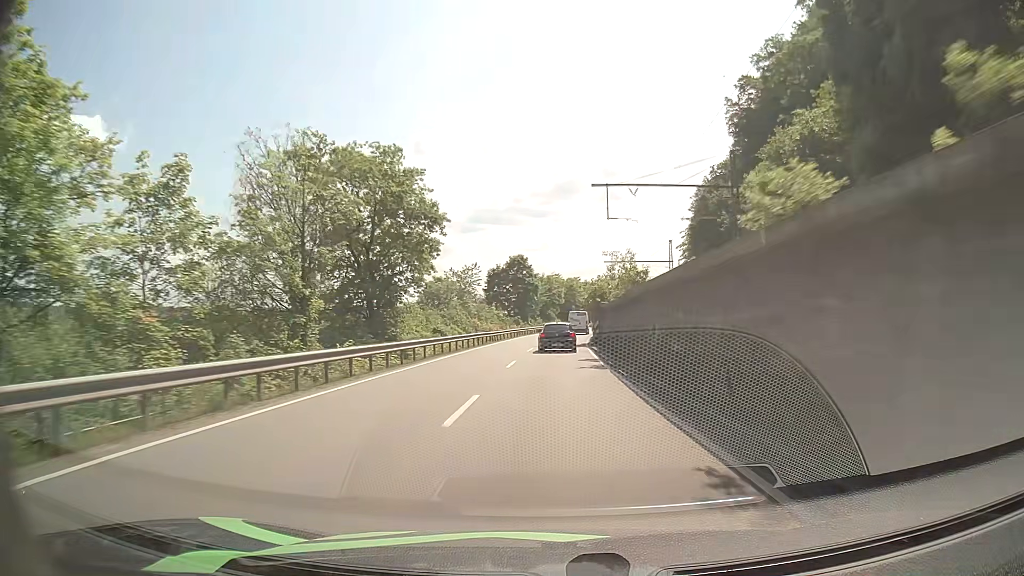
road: primary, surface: asphalt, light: Day
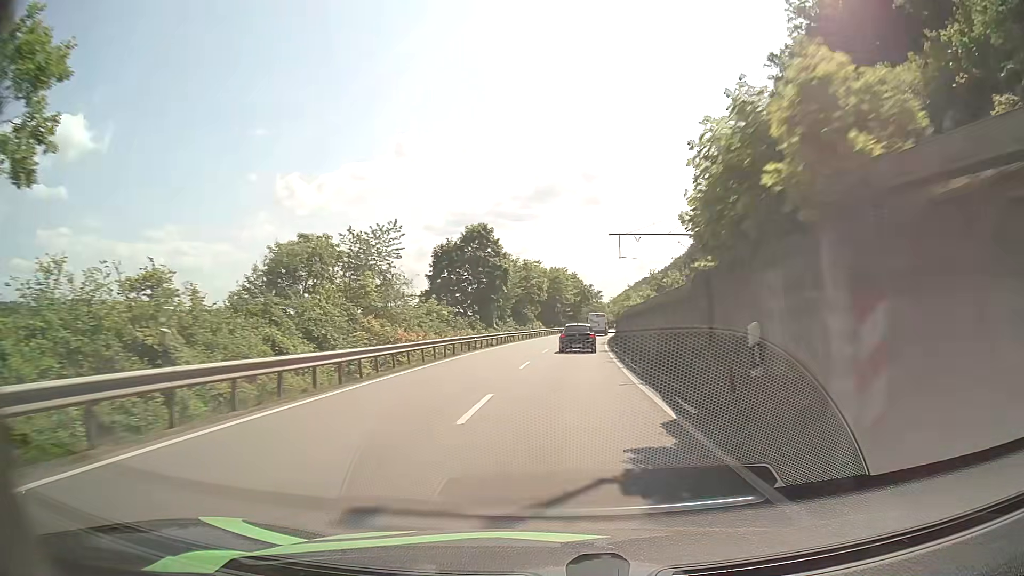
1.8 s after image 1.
(+0.2, +35.6) m; +2°
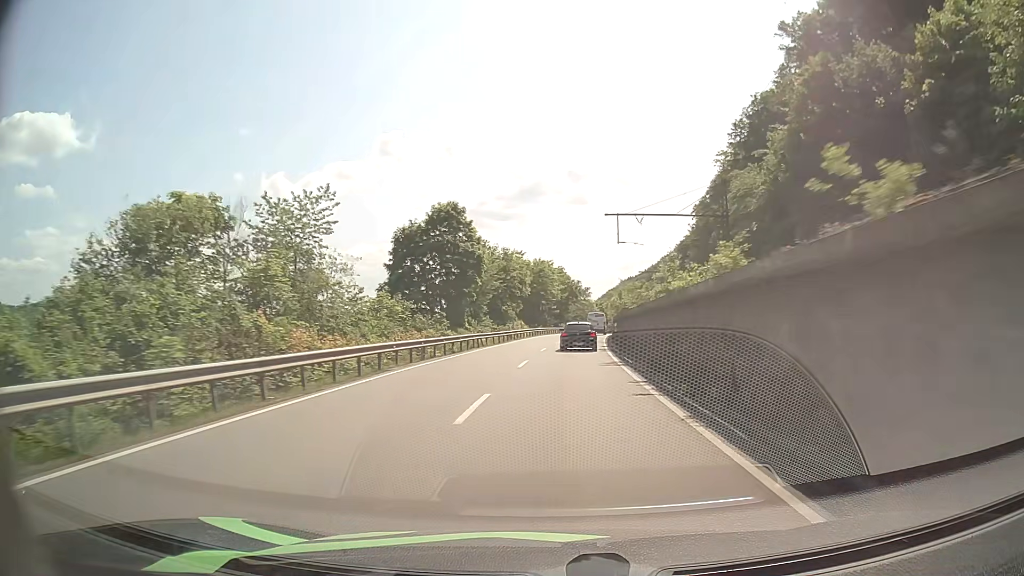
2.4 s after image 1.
(+0.1, +12.0) m; +1°
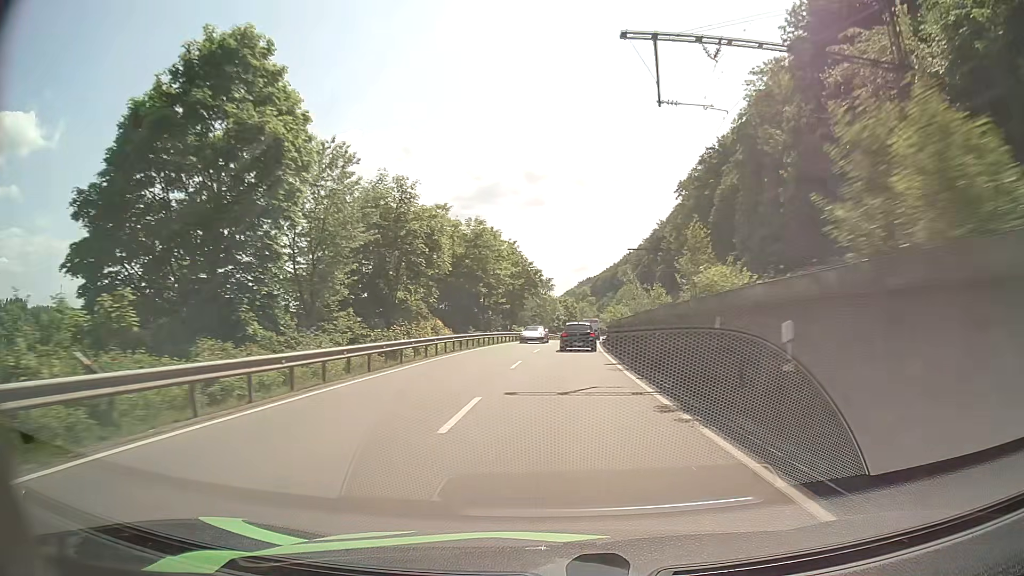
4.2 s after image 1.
(+1.2, +36.5) m; +4°
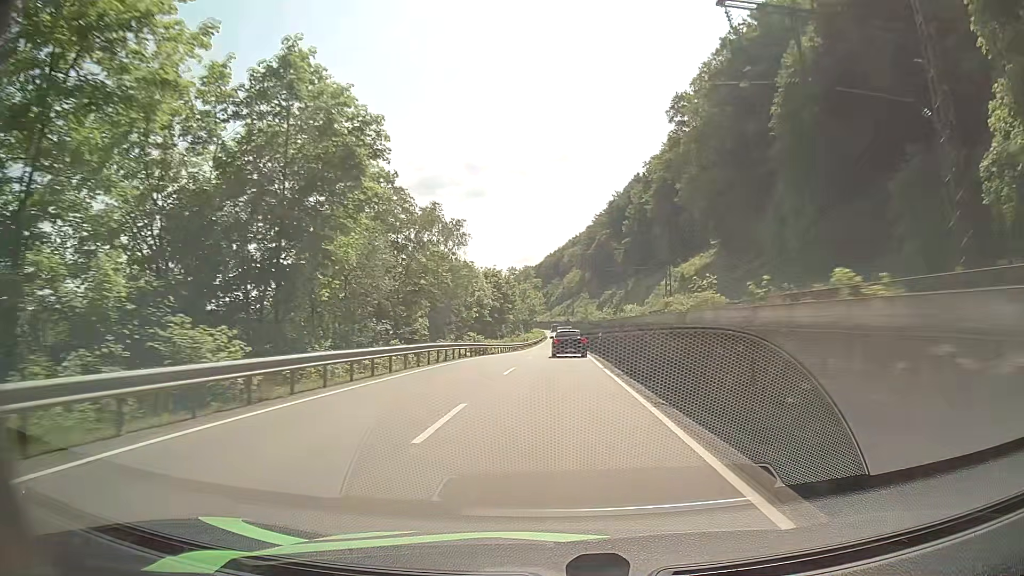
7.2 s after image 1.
(+2.5, +59.9) m; +5°
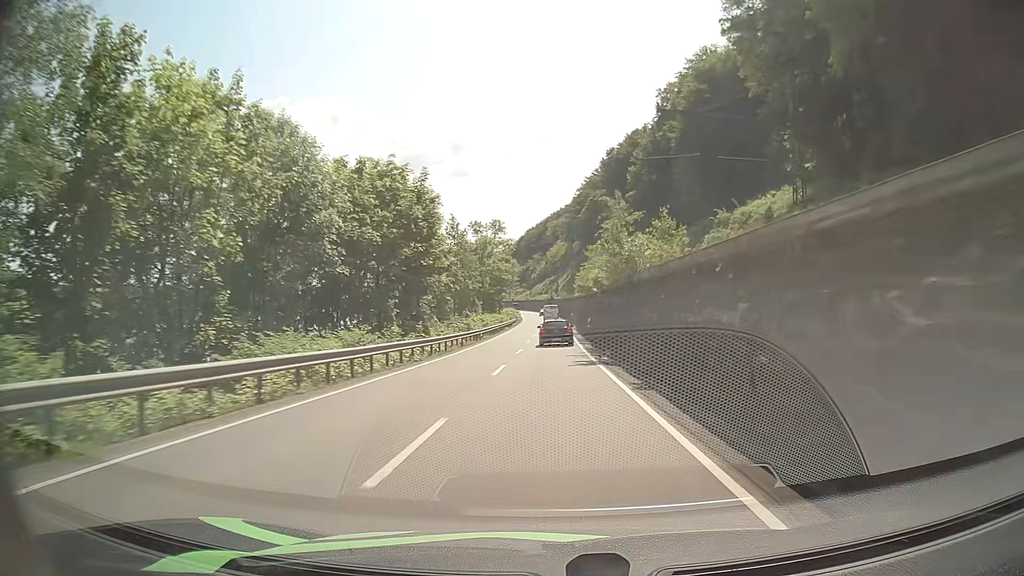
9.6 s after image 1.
(+1.1, +49.8) m; +1°
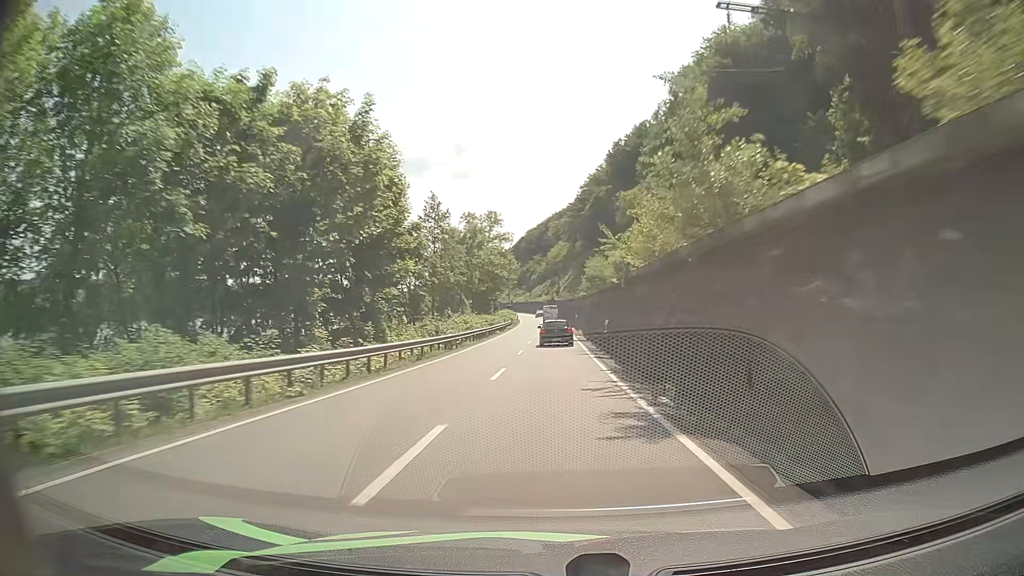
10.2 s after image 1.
(+0.1, +12.8) m; 0°
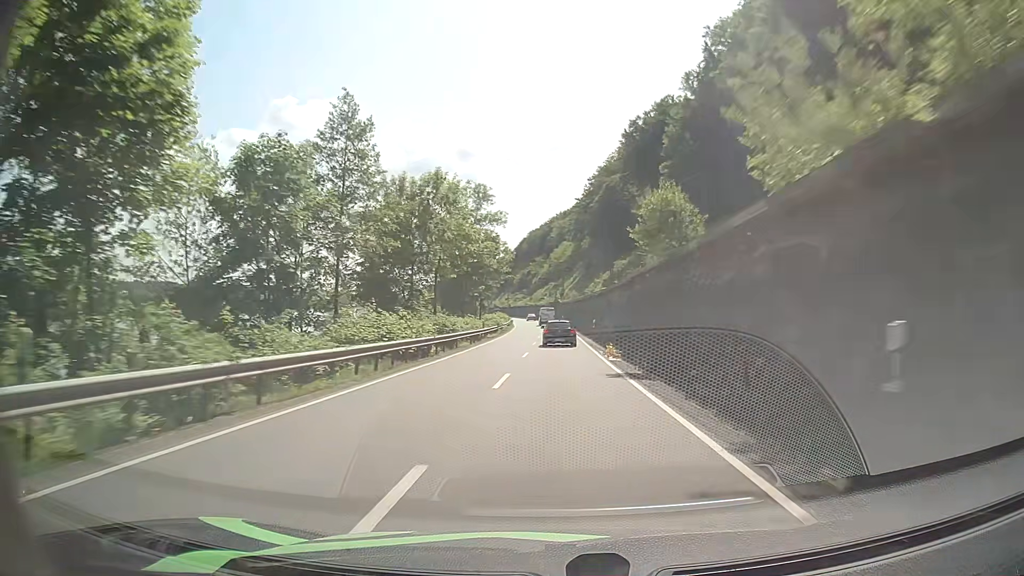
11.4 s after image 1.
(0.0, +26.2) m; 0°
(0, +10) (0, +20) (0, +30) (0, +40) (0, +50) (0, +60) (0, +70) (0, +80) (-1, +90) (-1, +100) m
